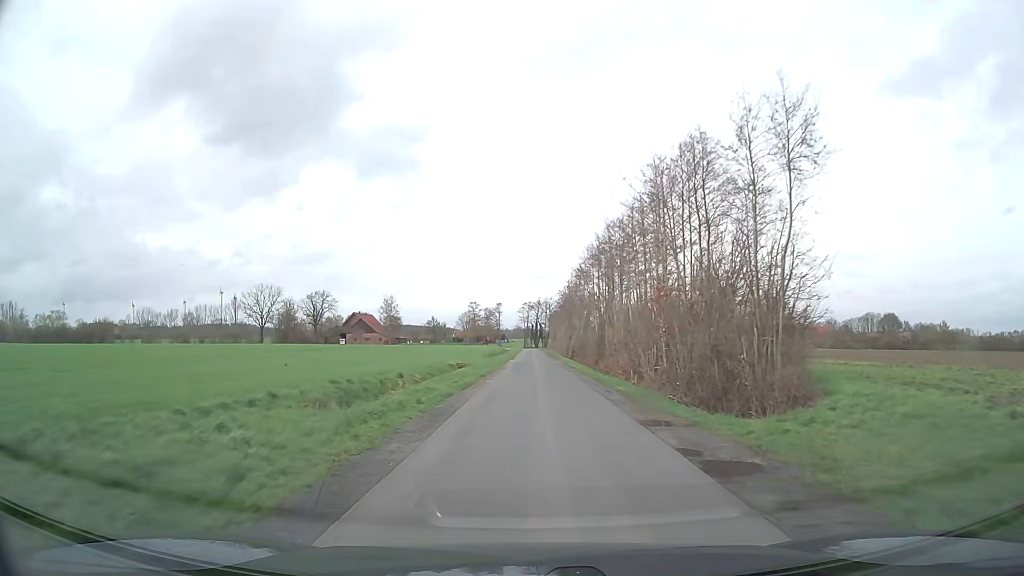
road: unclassified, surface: asphalt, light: Day
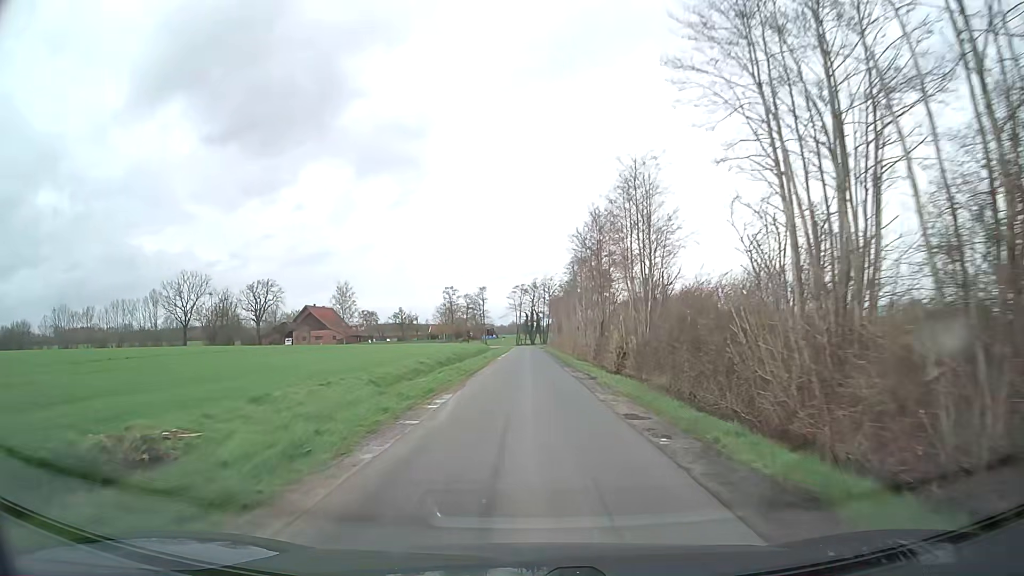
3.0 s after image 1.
(+0.5, +44.0) m; 0°
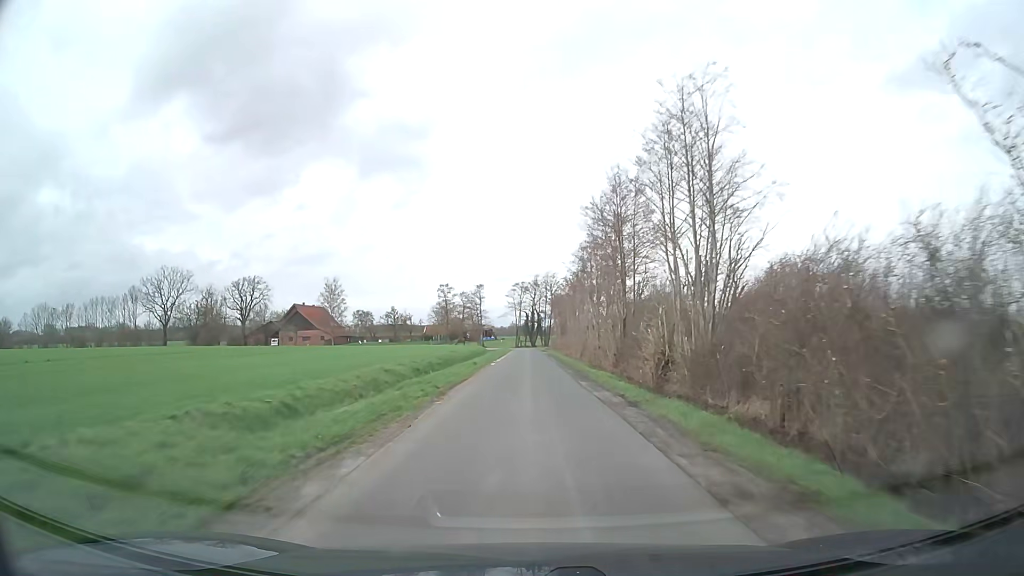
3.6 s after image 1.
(0.0, +9.6) m; 0°
